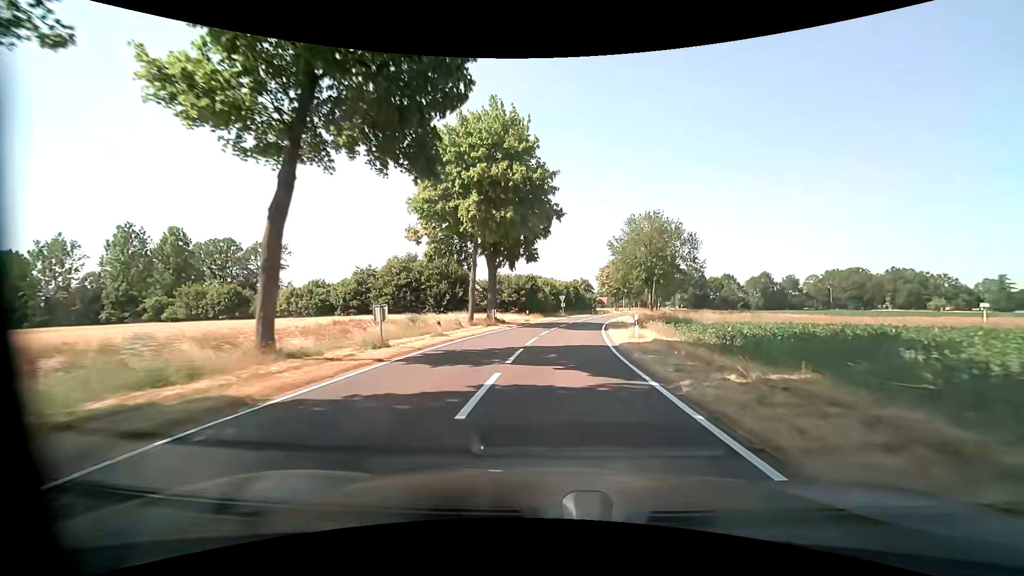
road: tertiary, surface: asphalt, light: Day
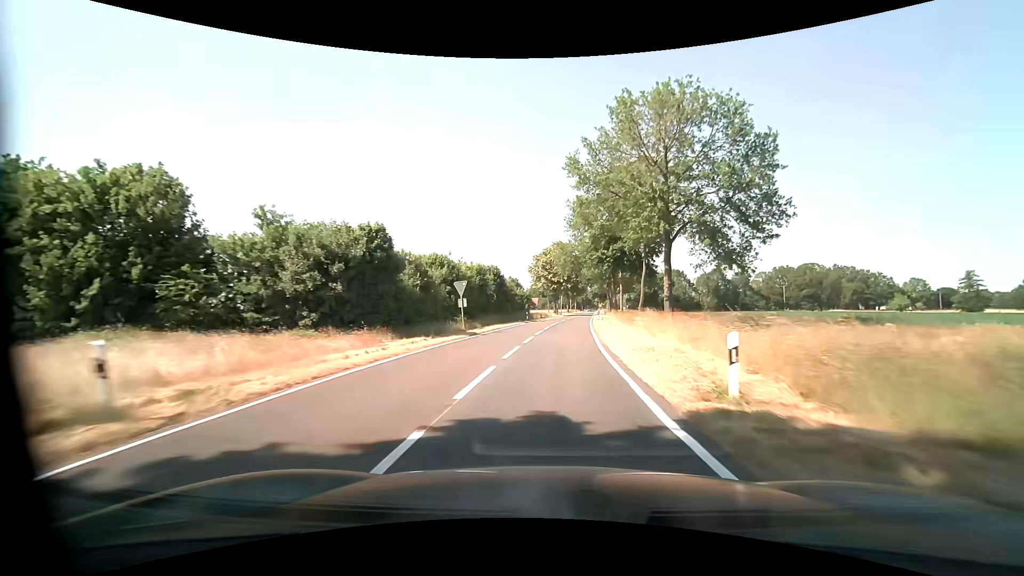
(+2.9, +40.4) m; +8°
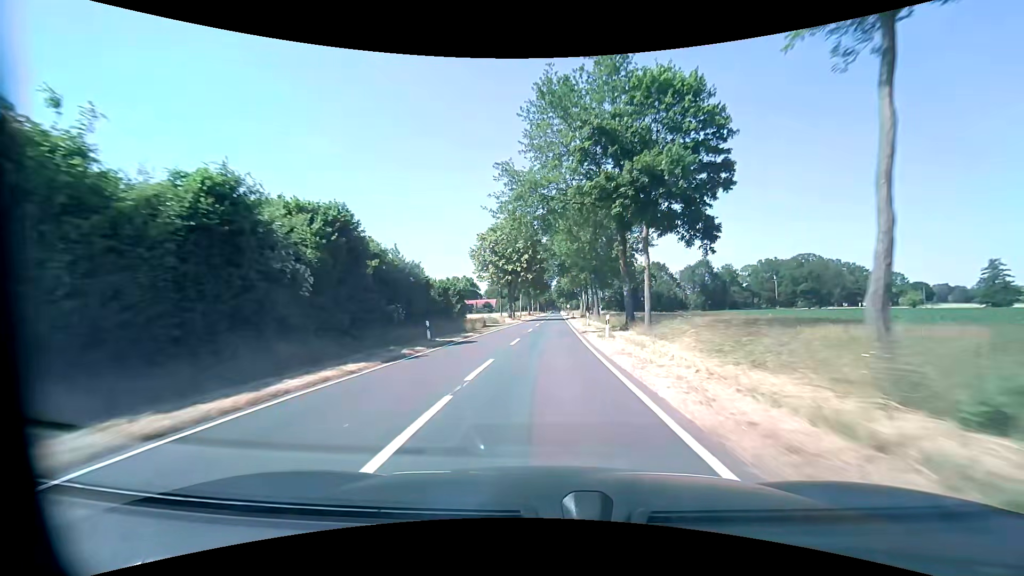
(+1.7, +34.1) m; +5°
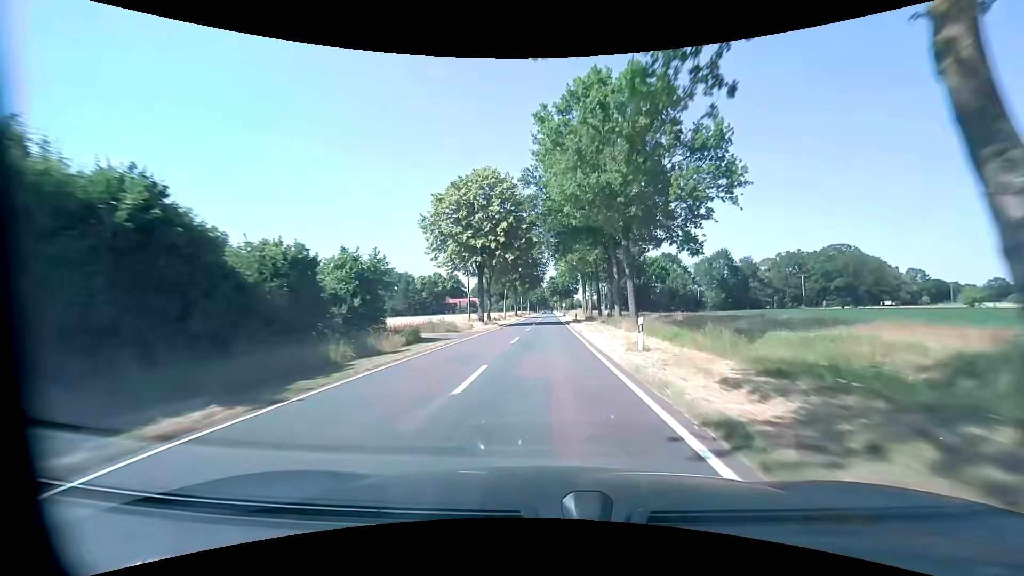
(+0.1, +24.7) m; 0°
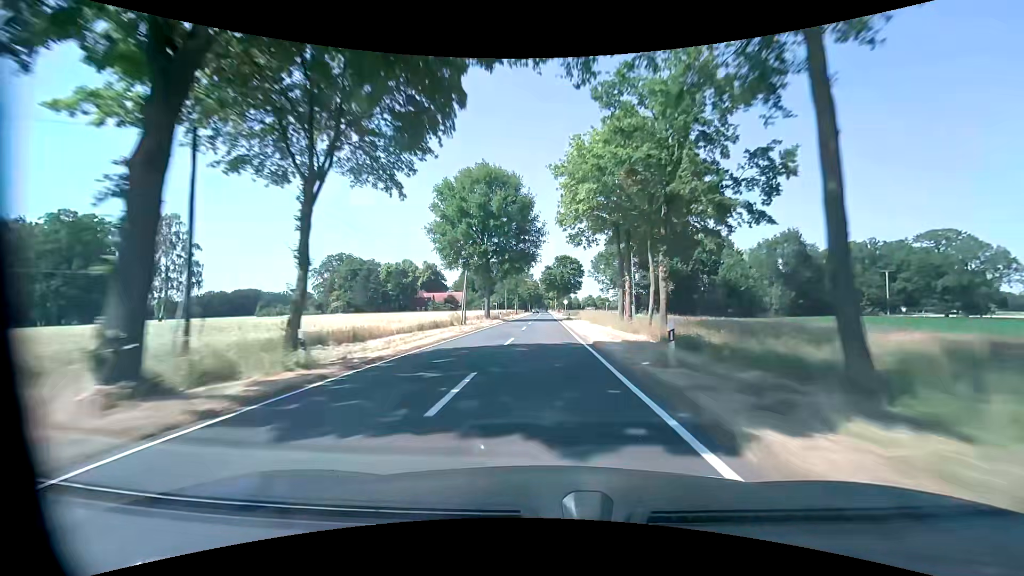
(+0.3, +39.8) m; +1°
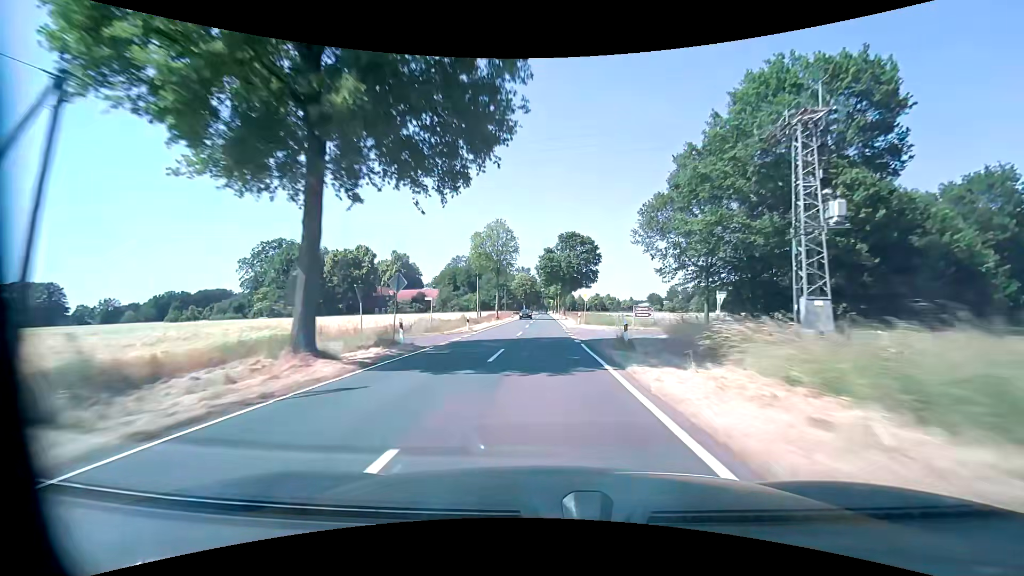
(0.0, +43.0) m; 0°
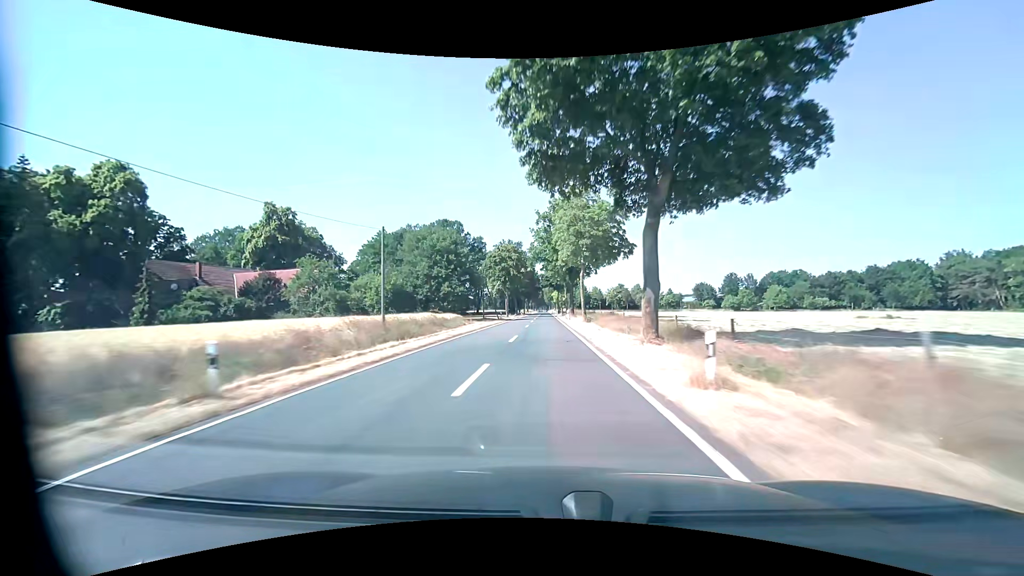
(-0.1, +77.4) m; 0°
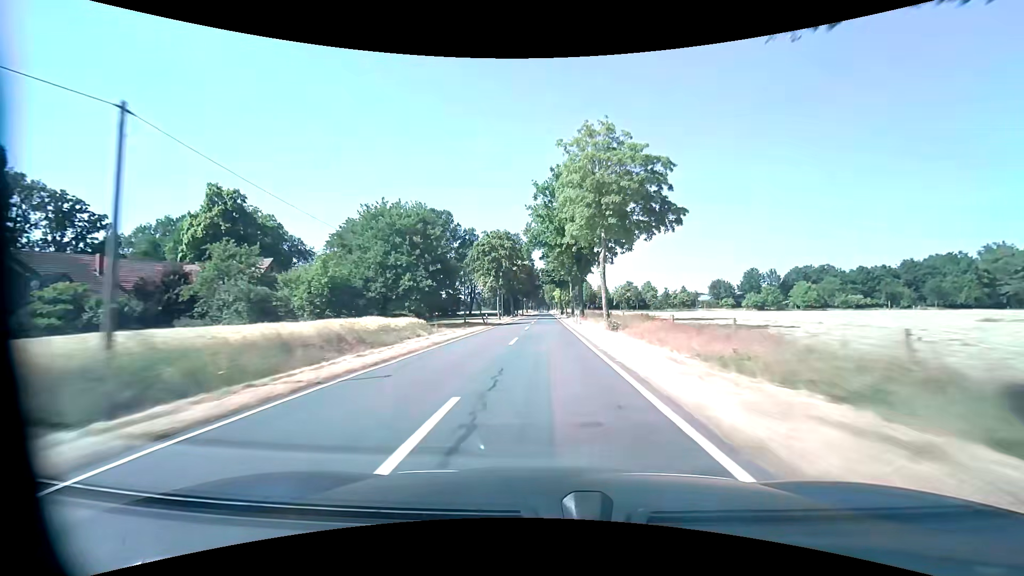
(0.0, +16.0) m; 0°
(0, +10) (0, +20) (0, +30) (0, +40) (0, +50) (0, +60) (0, +70) (0, +80) (0, +90) (0, +100) m
